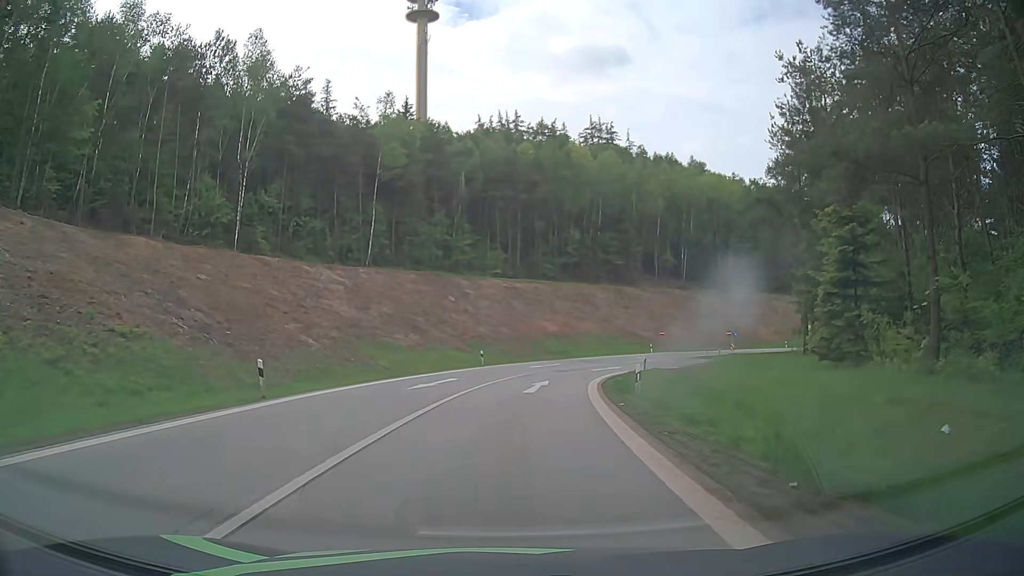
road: motorway_link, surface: asphalt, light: Day
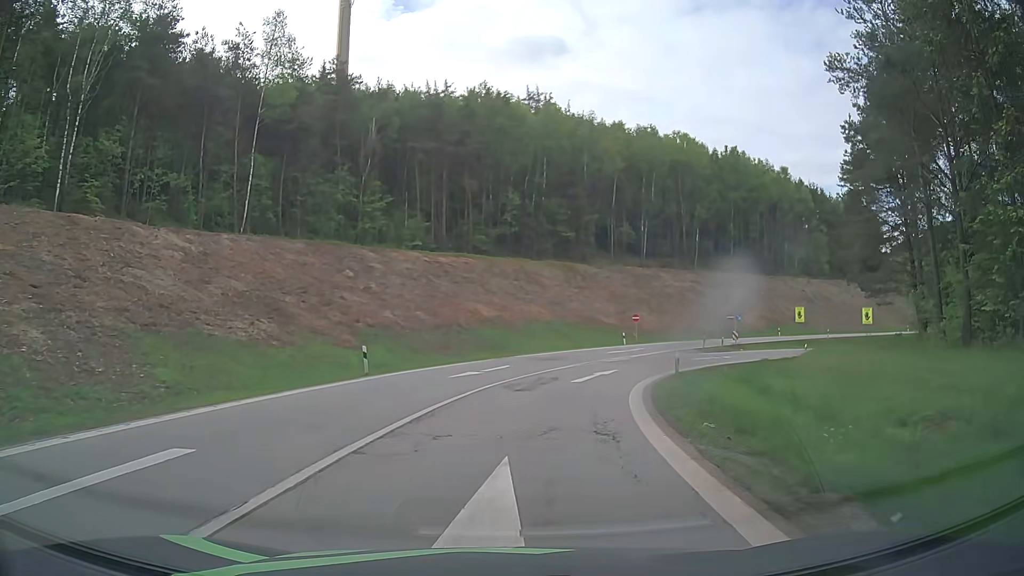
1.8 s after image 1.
(+1.1, +20.7) m; +7°
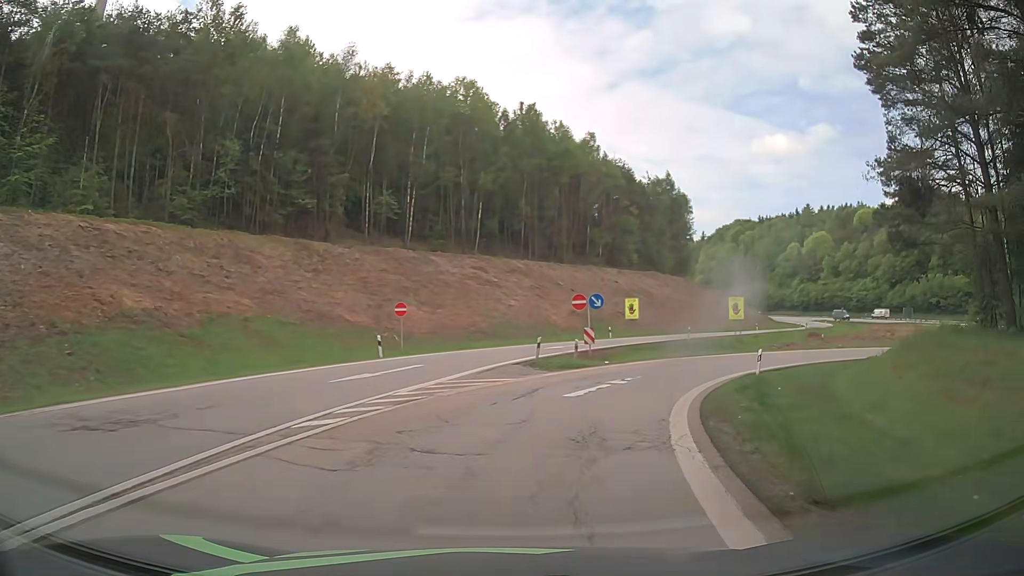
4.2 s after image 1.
(+4.0, +25.9) m; +20°
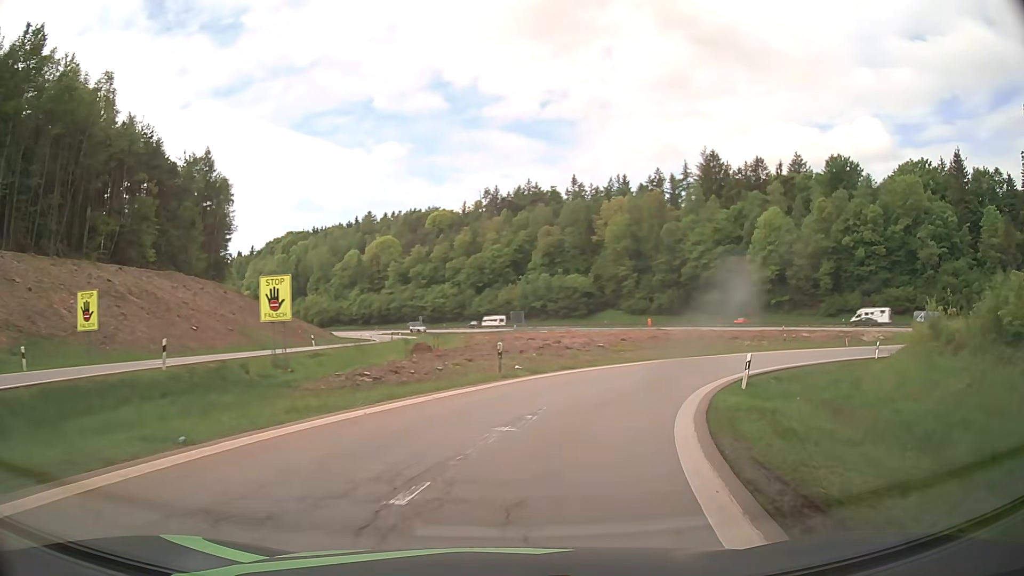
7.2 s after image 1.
(+10.4, +29.9) m; +39°
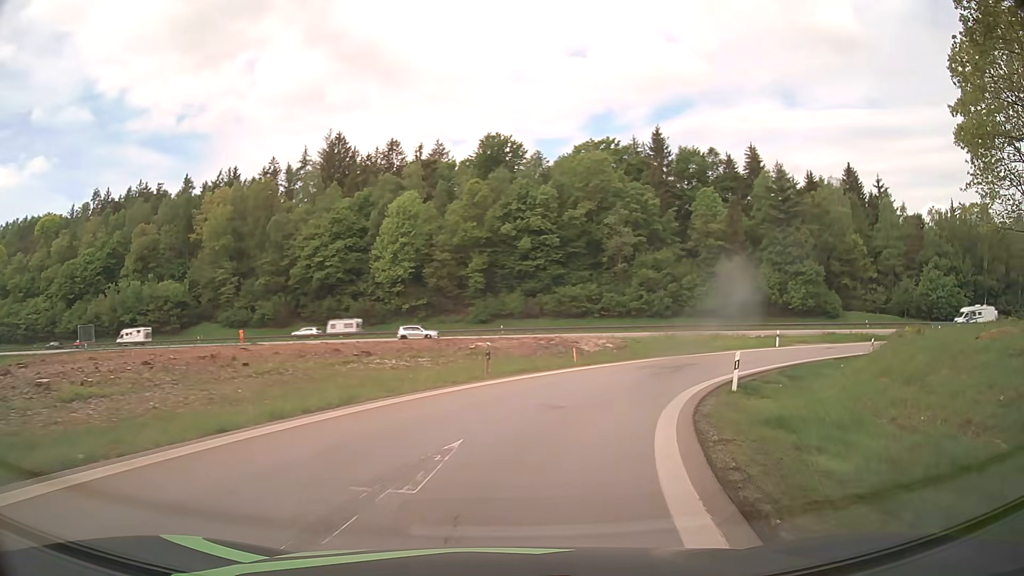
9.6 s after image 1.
(+7.1, +24.9) m; +32°
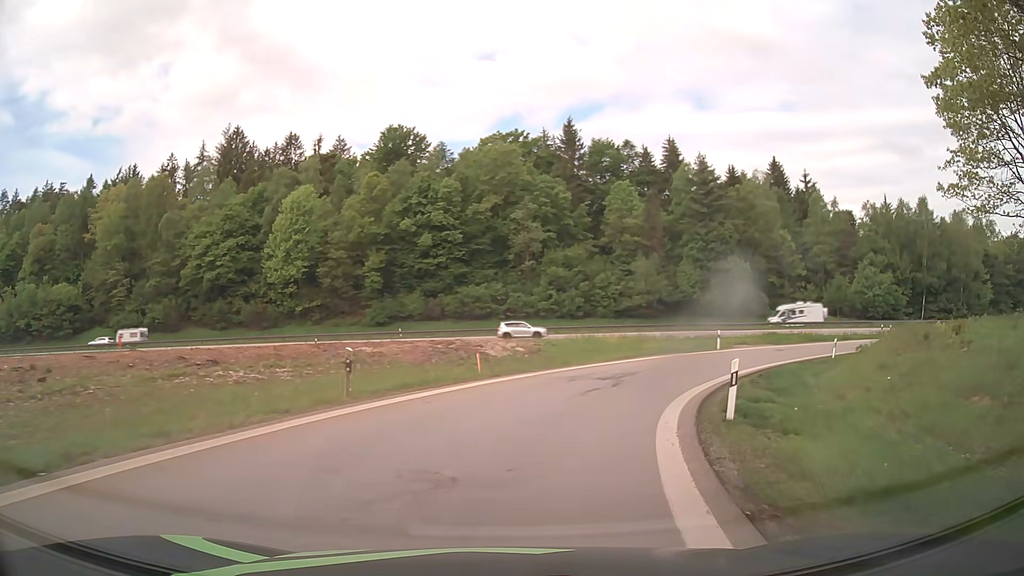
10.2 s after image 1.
(+0.5, +6.7) m; +9°
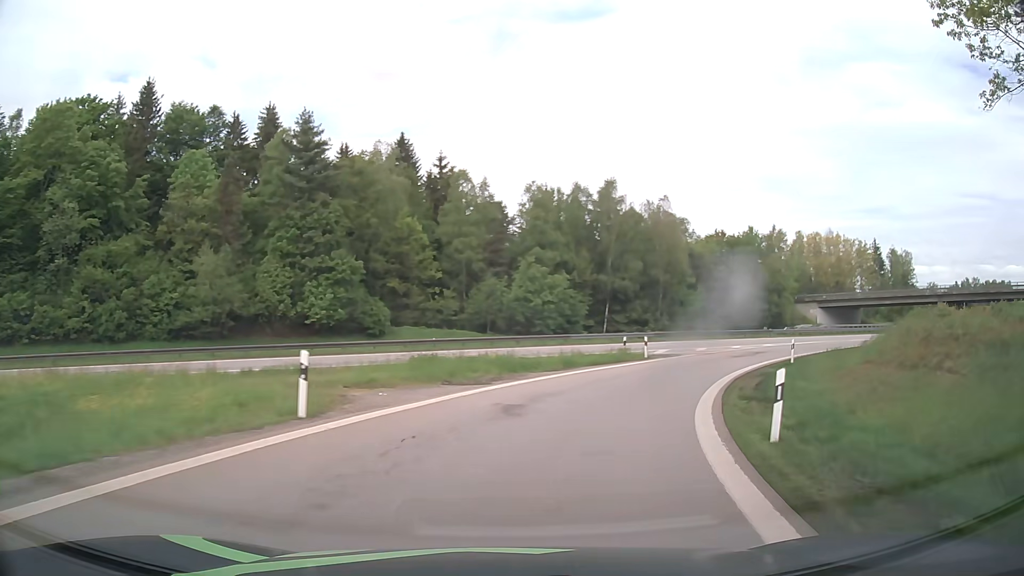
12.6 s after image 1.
(+7.9, +26.8) m; +33°
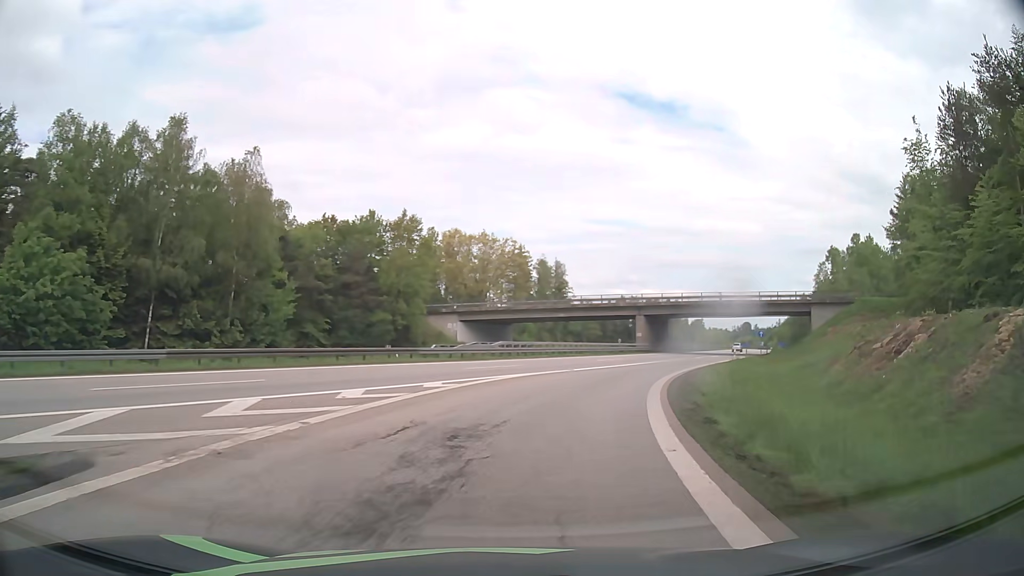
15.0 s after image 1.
(+9.1, +28.5) m; +34°
(+1, +10) (+3, +20) (+6, +29) (+9, +39) (+13, +48) (+17, +57) (+21, +66) (+26, +75) (+30, +84) (+34, +93) m
